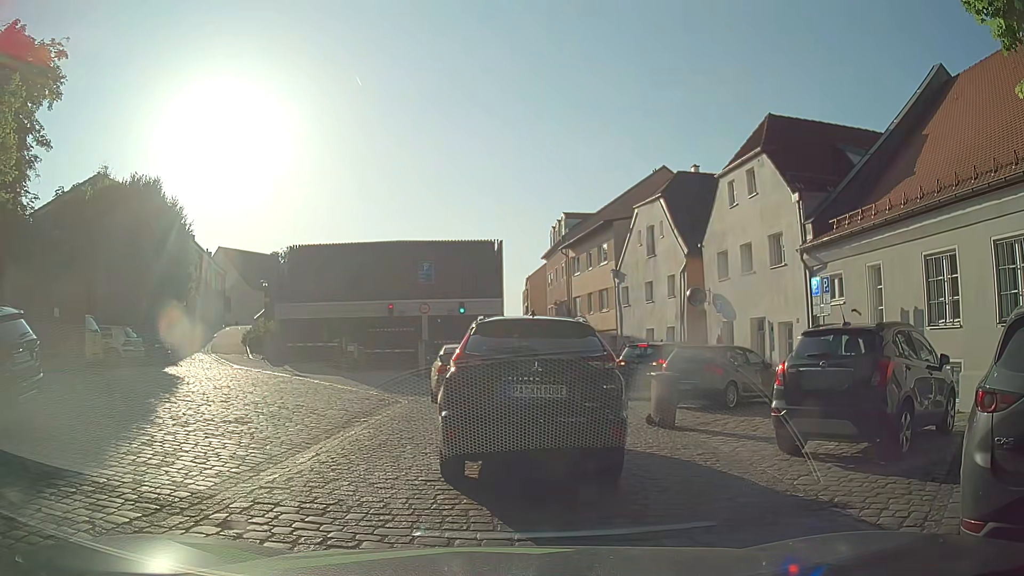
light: Day
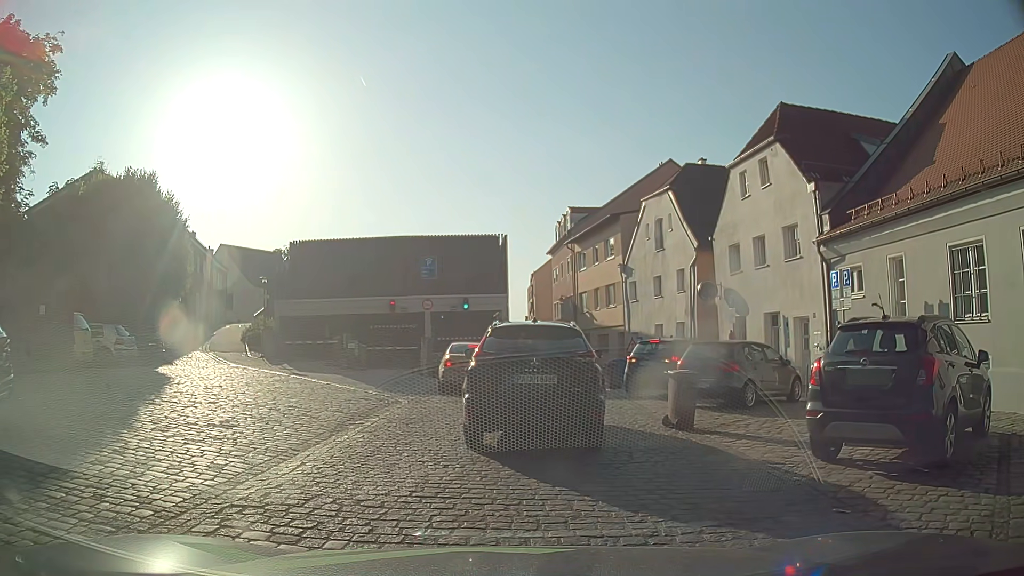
(0.0, +0.9) m; 0°
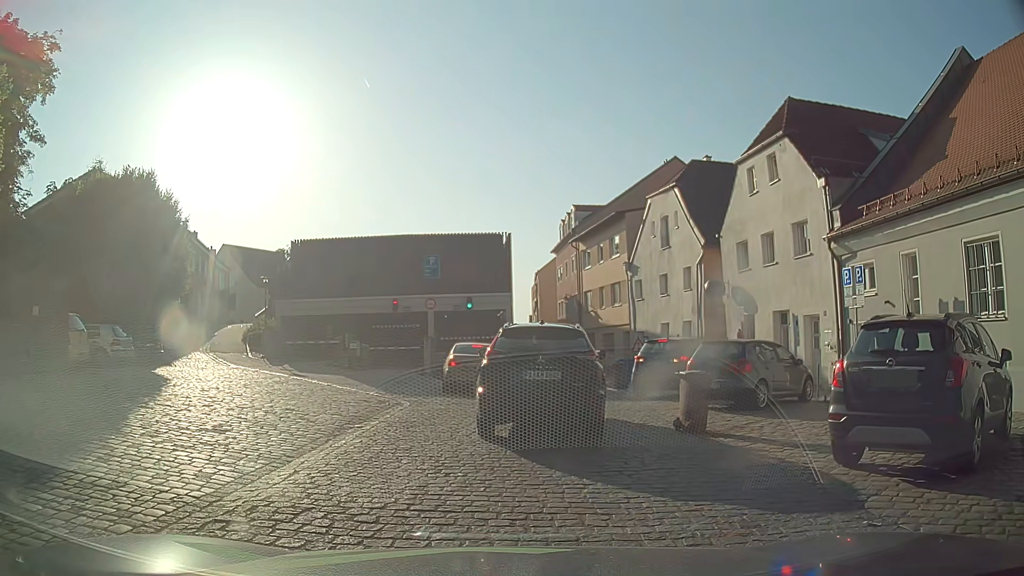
(0.0, +0.5) m; 0°
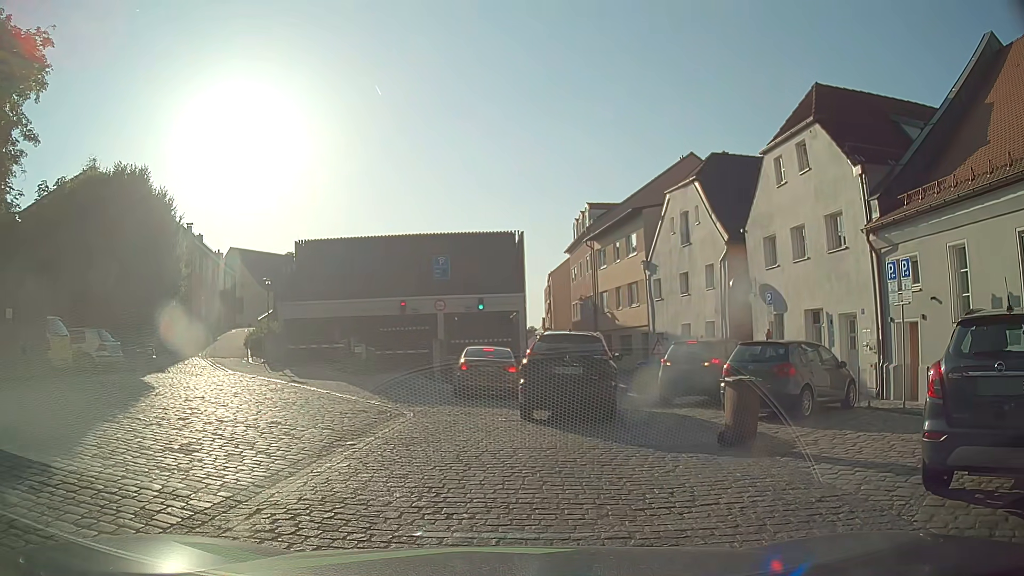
(0.0, +1.6) m; 0°
